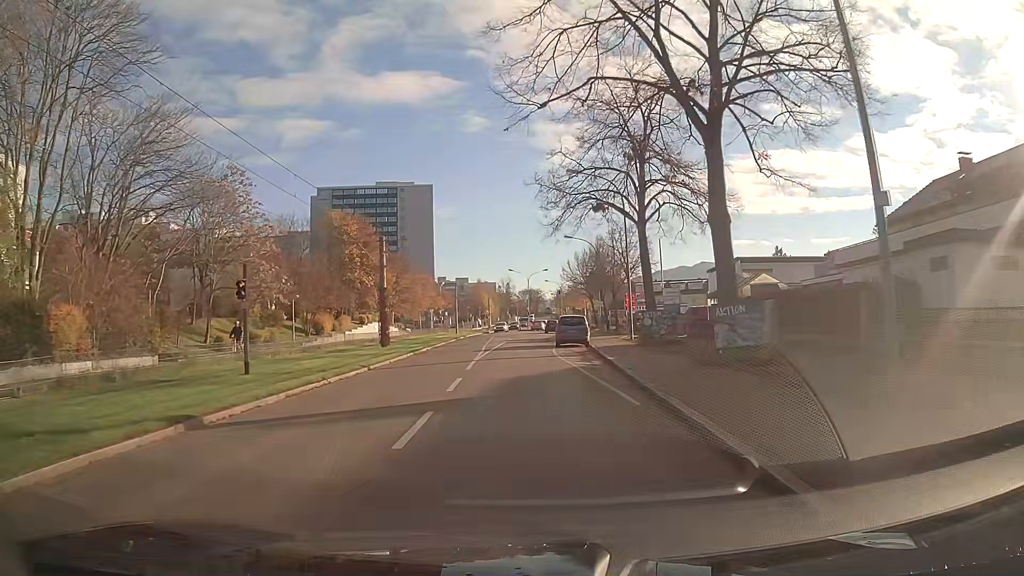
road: tertiary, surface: asphalt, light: Day
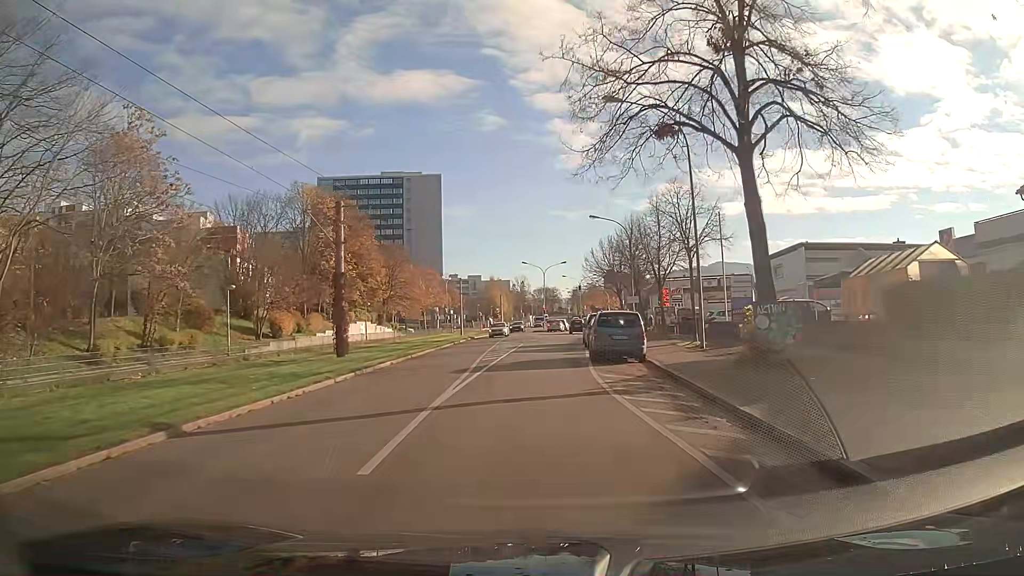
(-0.1, +13.3) m; -1°
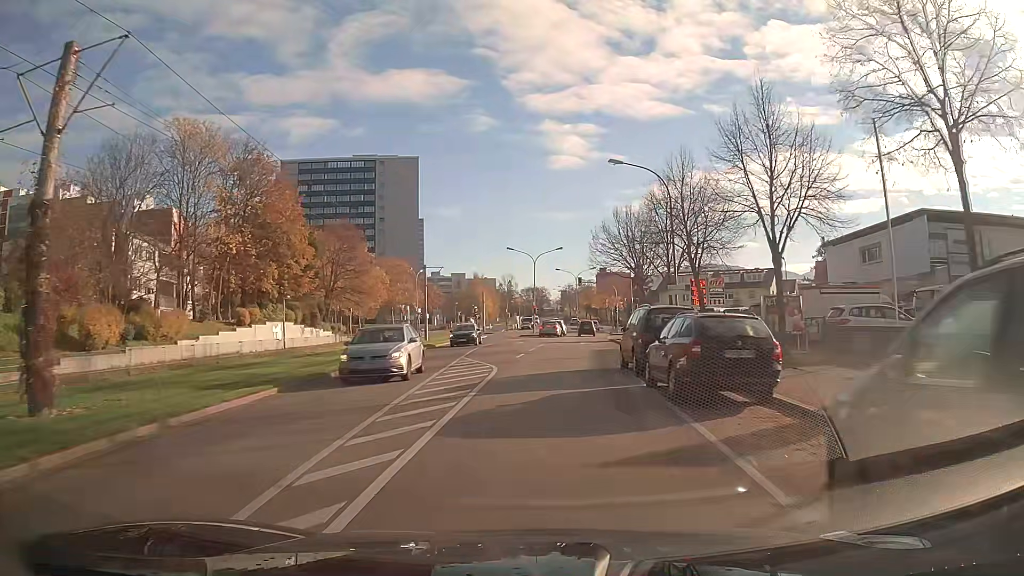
(+0.2, +20.5) m; +2°
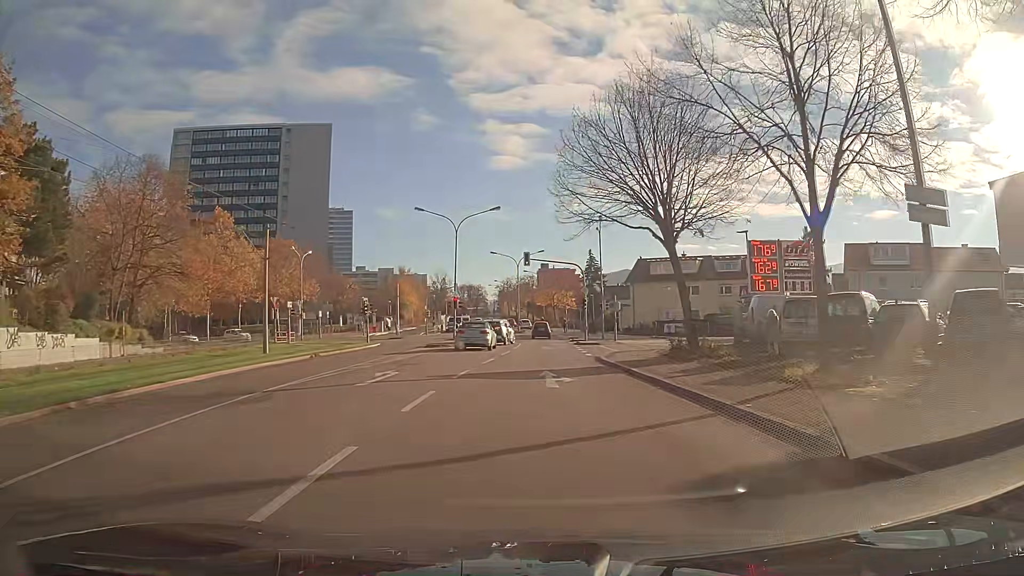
(+1.2, +27.6) m; +5°
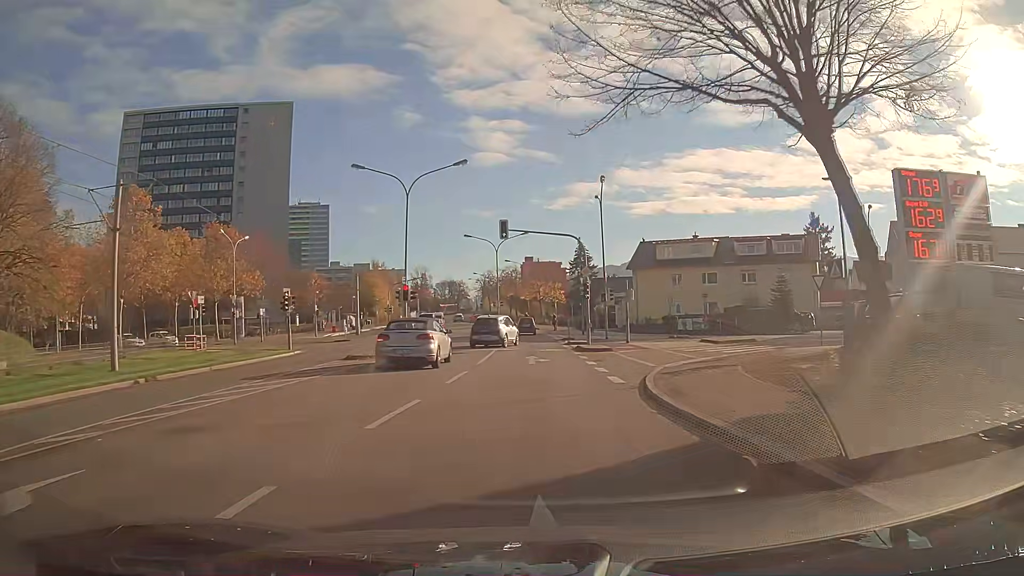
(+0.1, +13.8) m; +1°
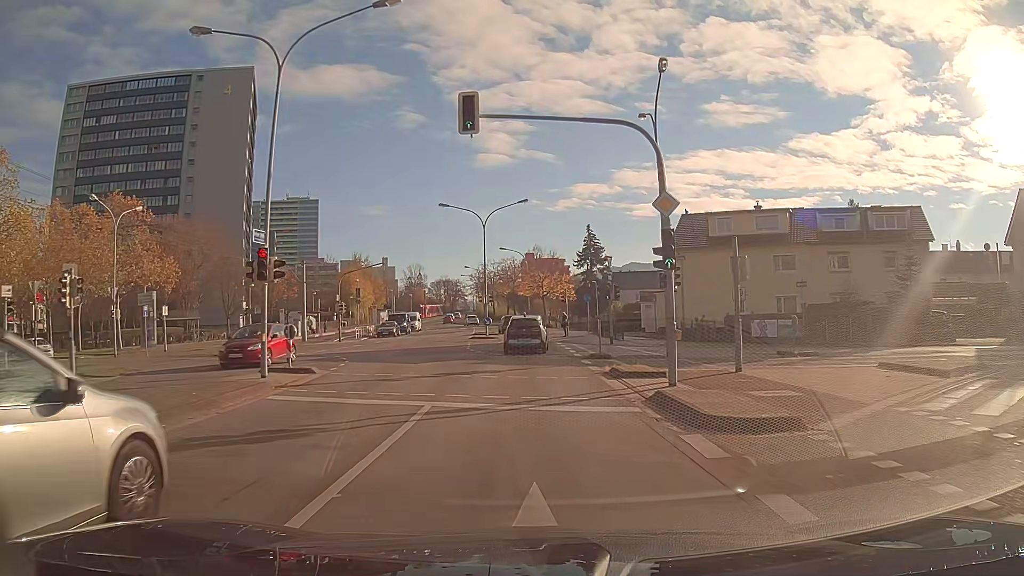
(-0.1, +19.6) m; 0°
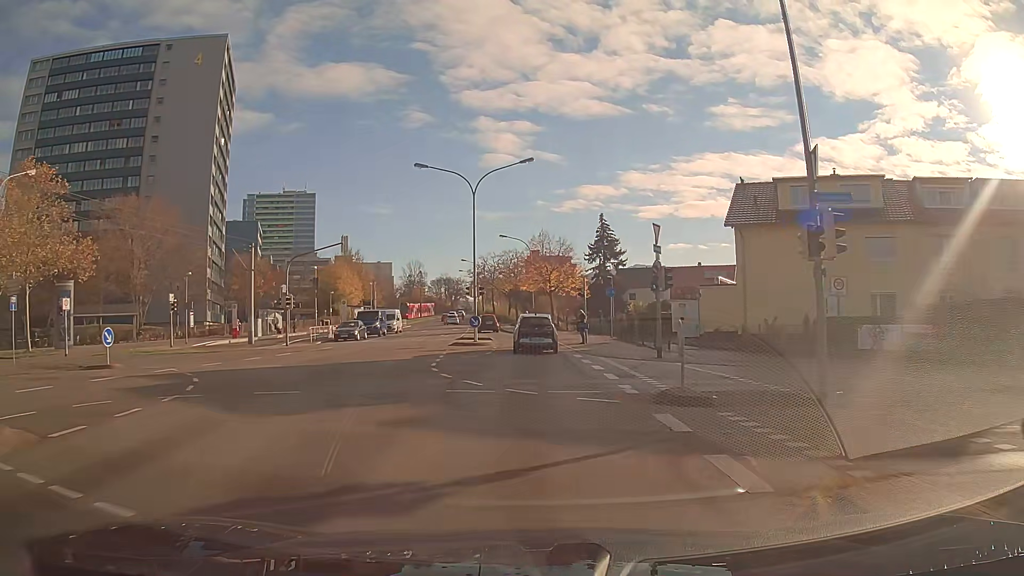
(-0.1, +13.0) m; 0°
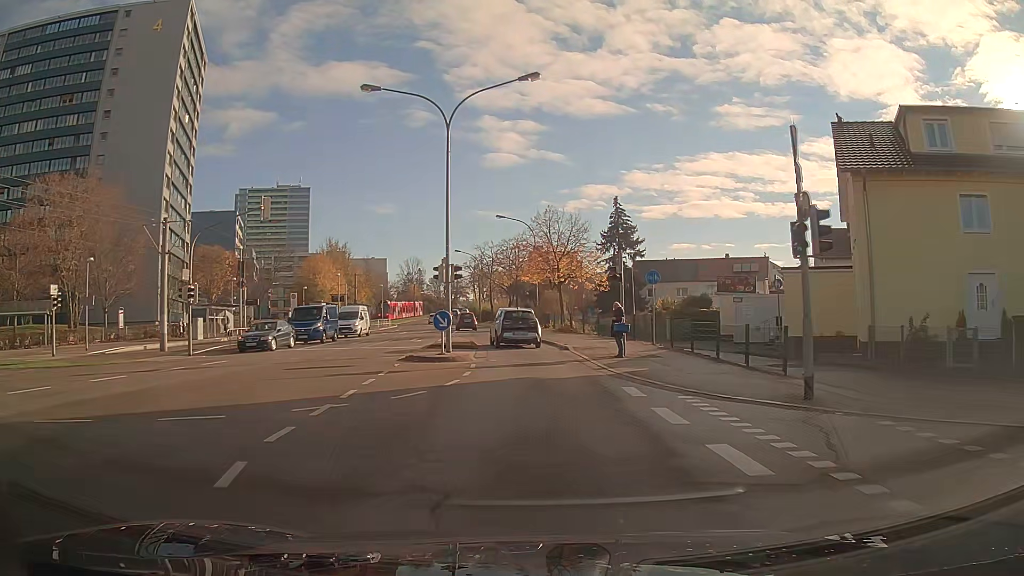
(0.0, +13.1) m; 0°
(0, +10) (0, +20) (-1, +30) (-3, +40) (-4, +50) (-5, +60) (-7, +70) (-9, +79) (-12, +89) (-14, +99) m
